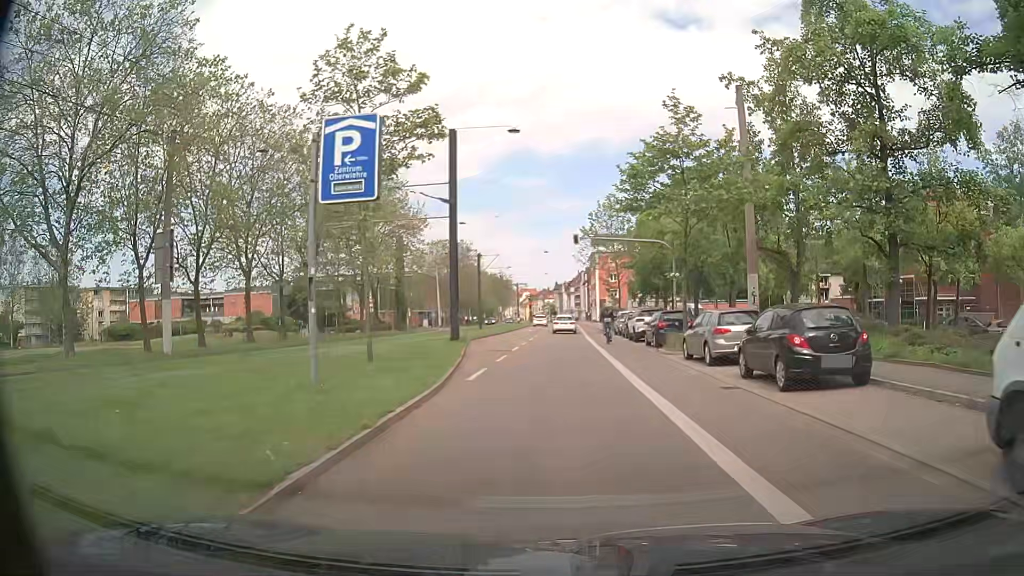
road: secondary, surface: asphalt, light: Day
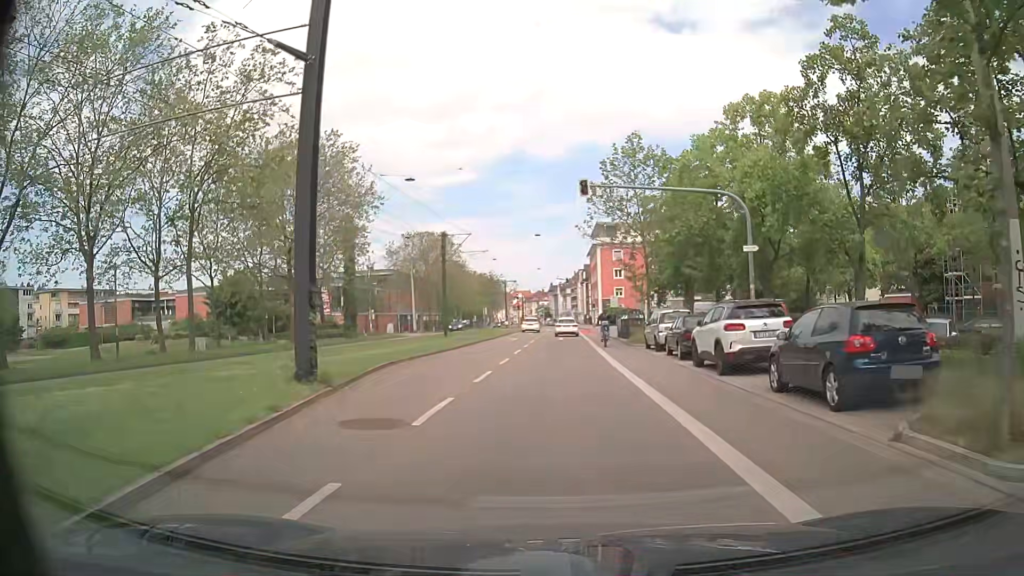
(+0.1, +17.9) m; 0°
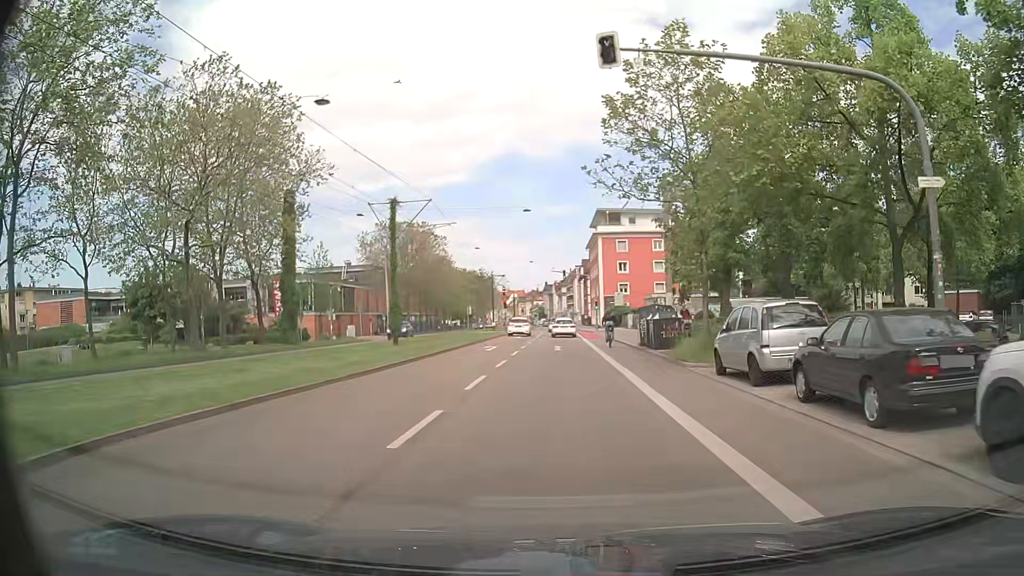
(+0.1, +13.3) m; +1°
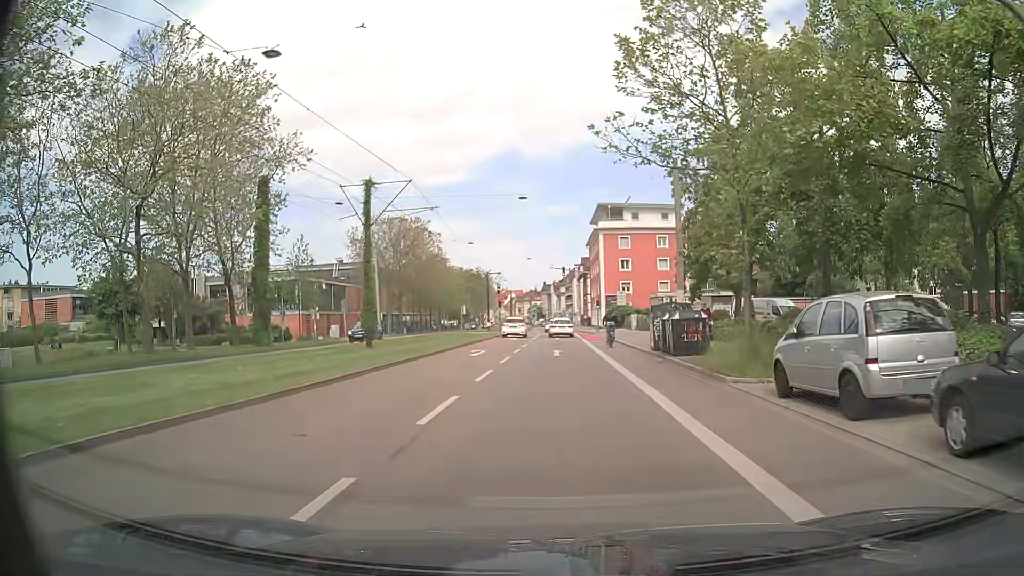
(0.0, +4.5) m; 0°
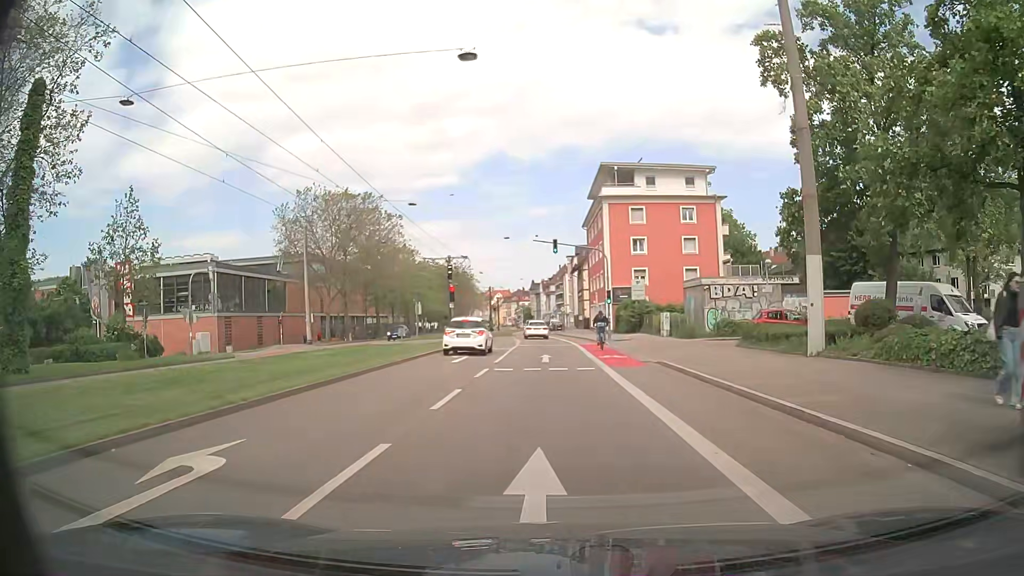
(+0.2, +22.4) m; +2°
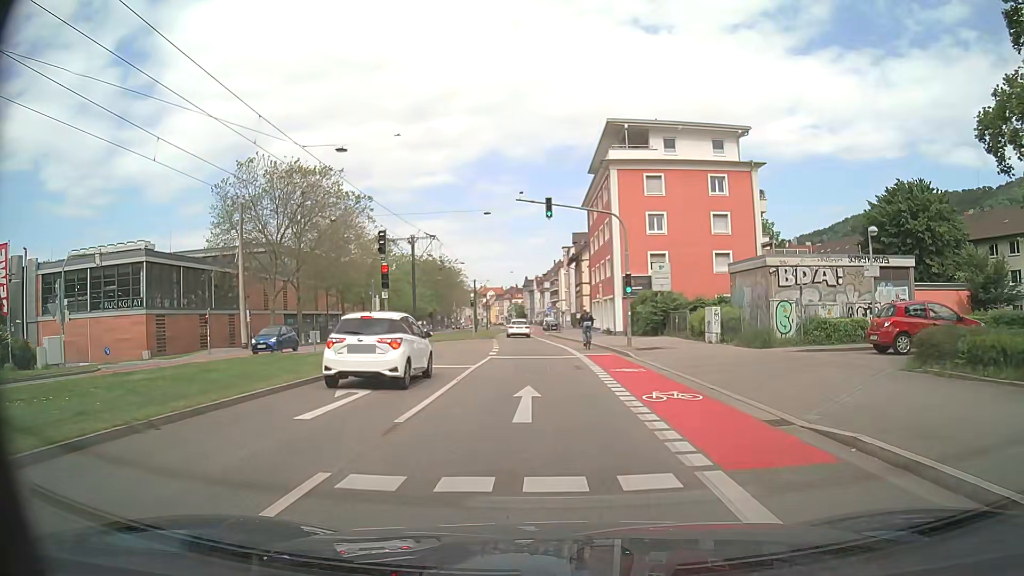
(-0.1, +13.4) m; -1°
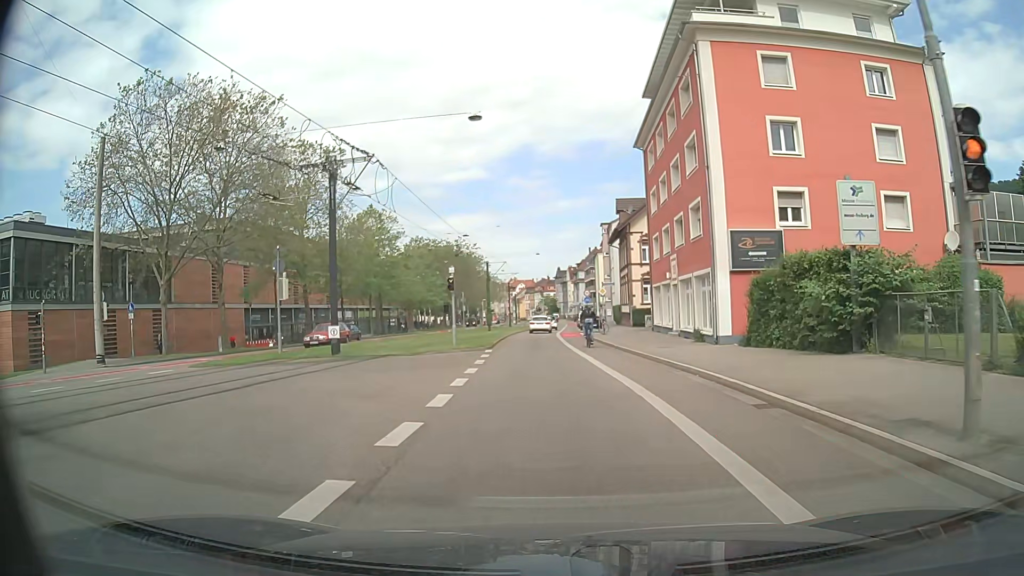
(-0.1, +22.2) m; -2°
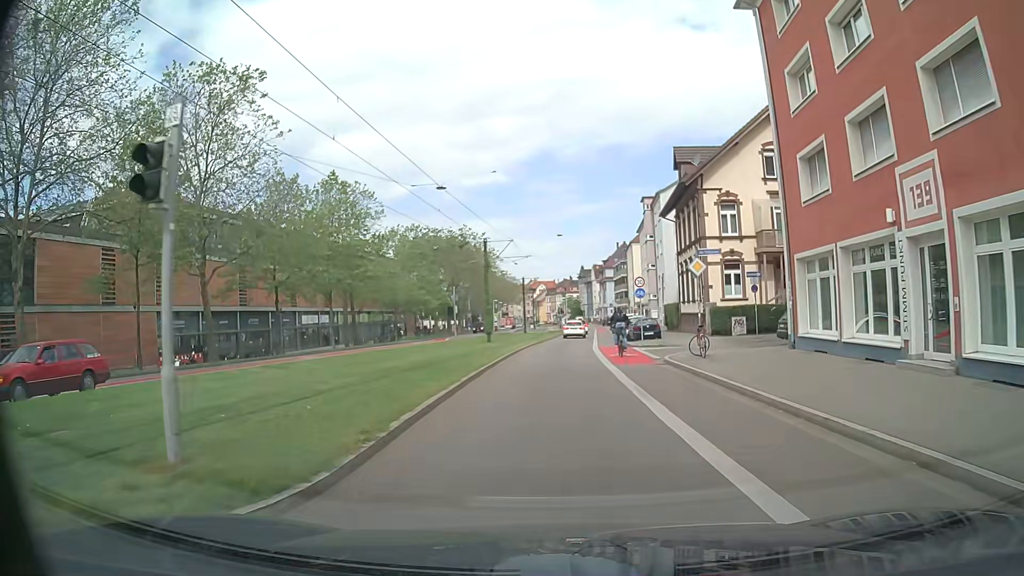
(-0.7, +22.4) m; -2°
